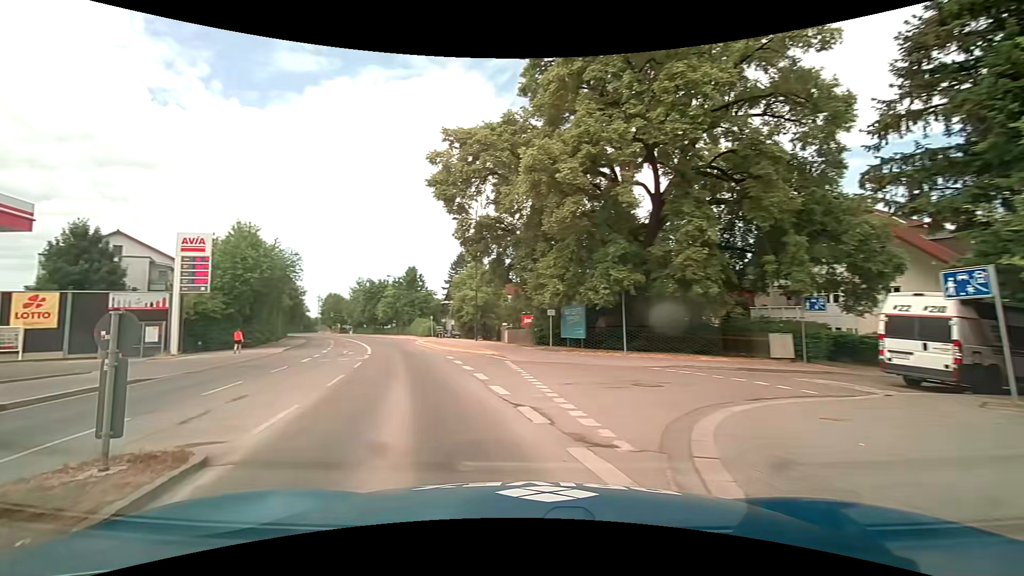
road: secondary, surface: asphalt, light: Day
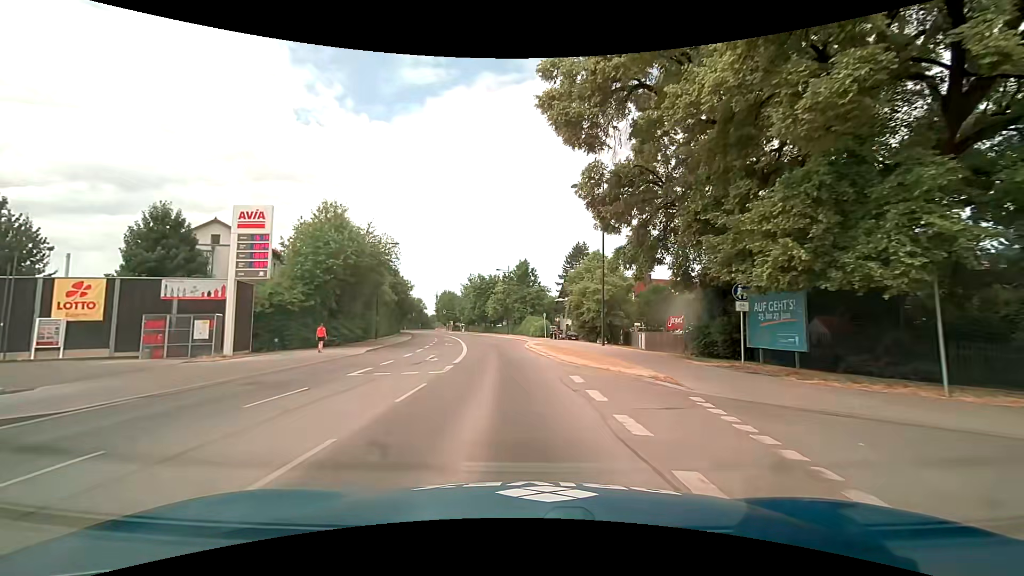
(-1.8, +9.7) m; -16°
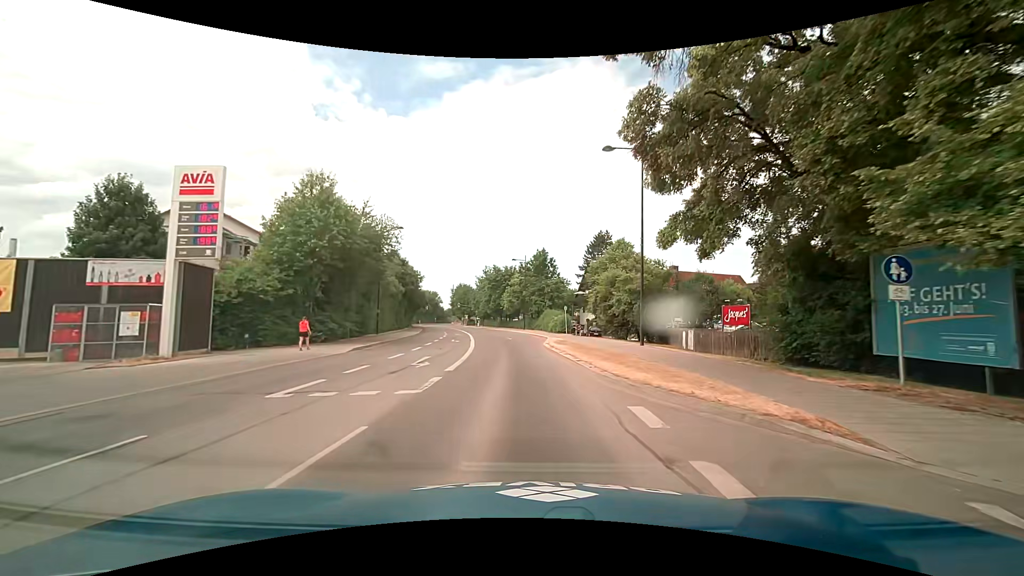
(-0.1, +5.9) m; -2°
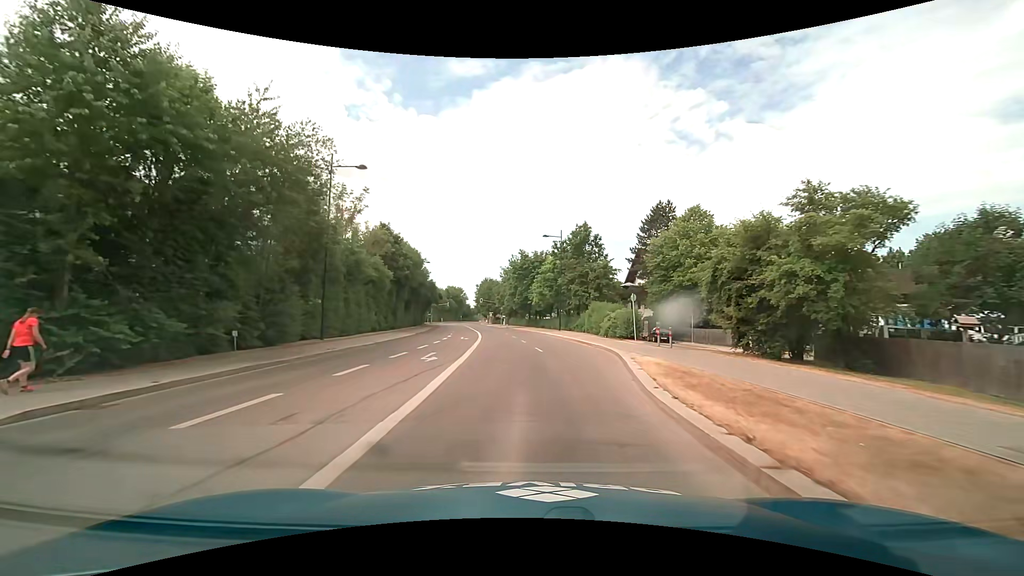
(-0.4, +19.0) m; -2°
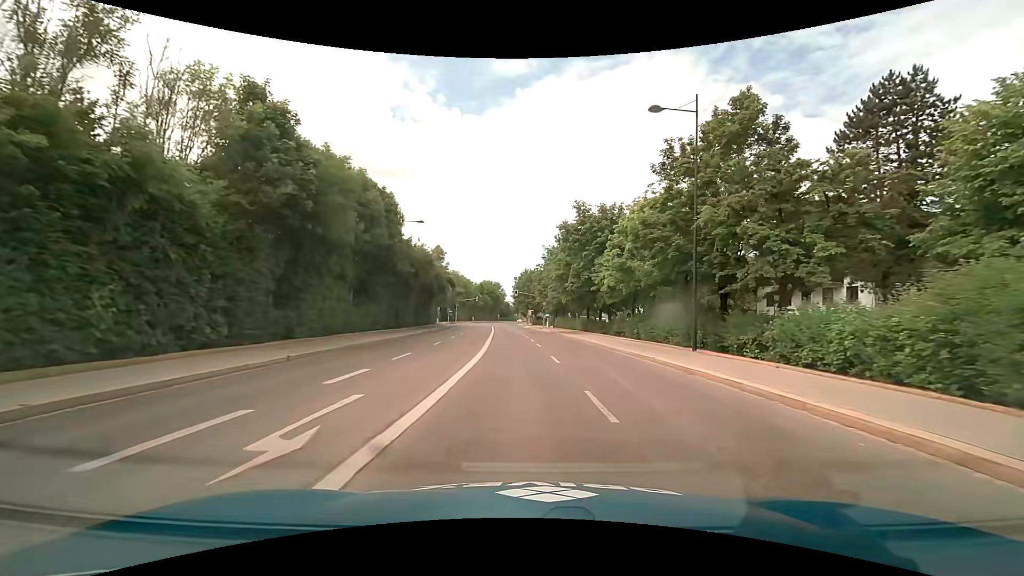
(-1.8, +32.6) m; -6°
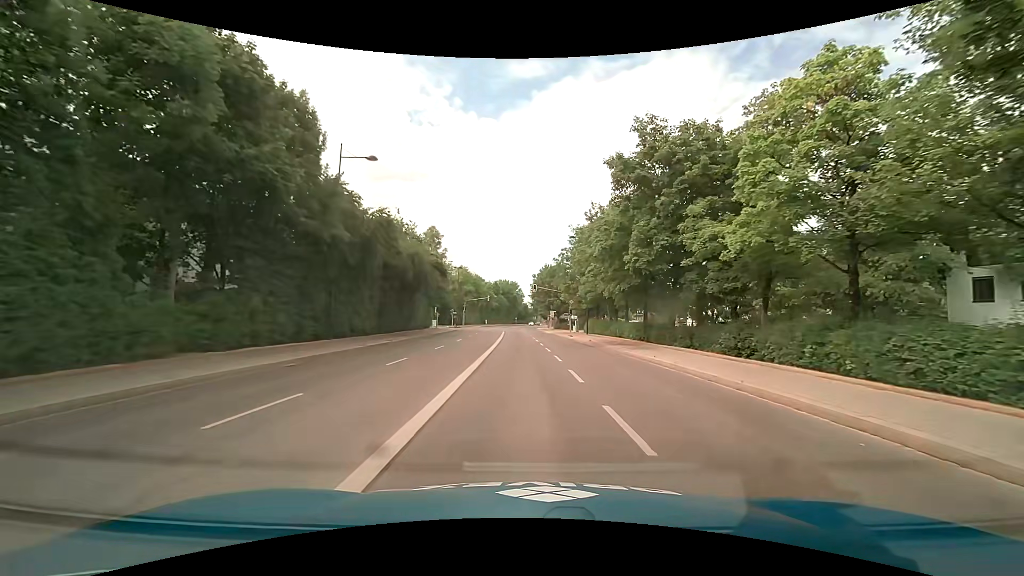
(-0.3, +19.6) m; -3°
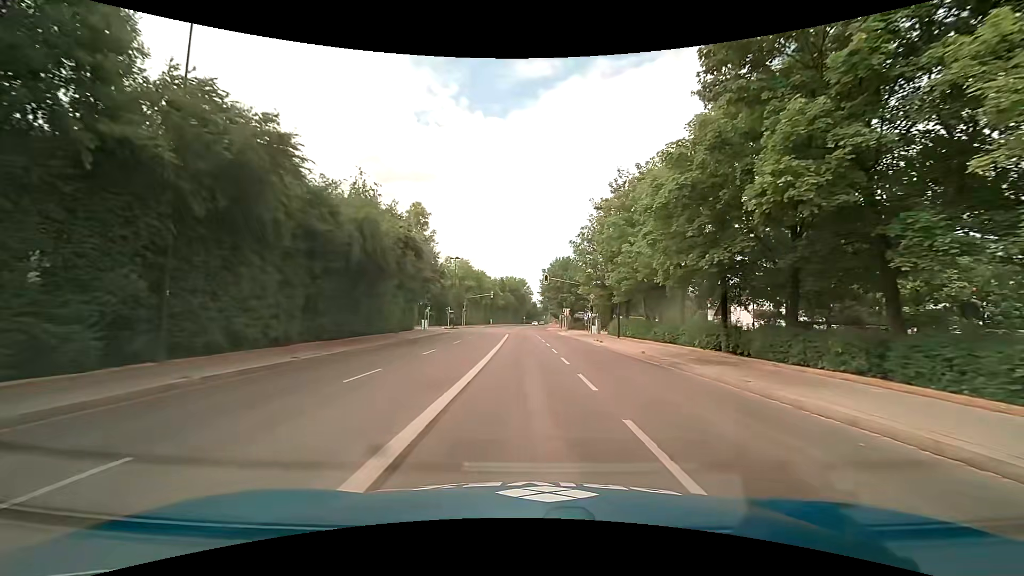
(0.0, +13.2) m; 0°
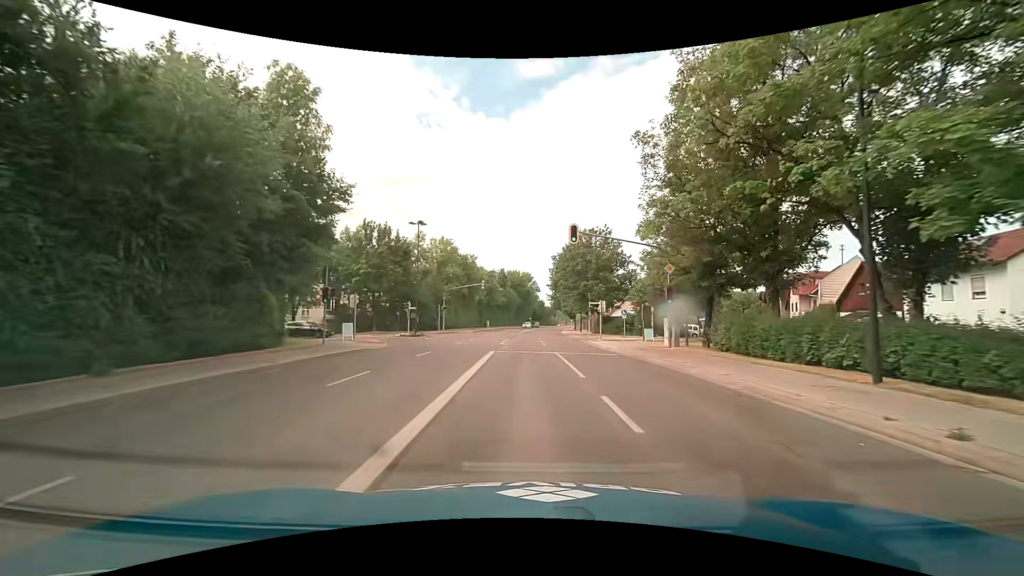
(-0.5, +28.0) m; -1°
(0, +10) (0, +20) (0, +30) (-1, +40) (-1, +50) (-1, +60) (0, +70) (0, +80) (0, +90) (+1, +100) m
